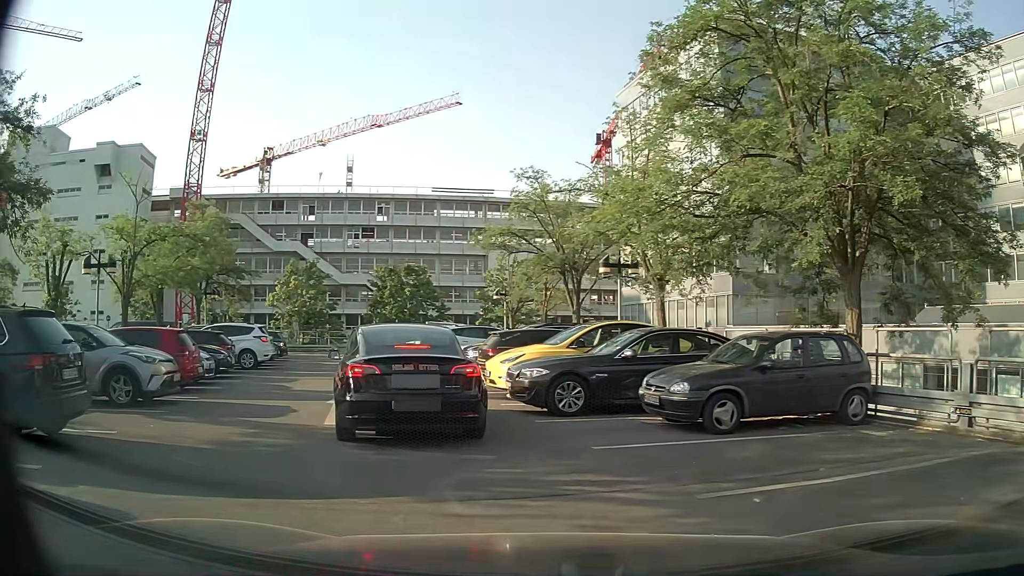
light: Day
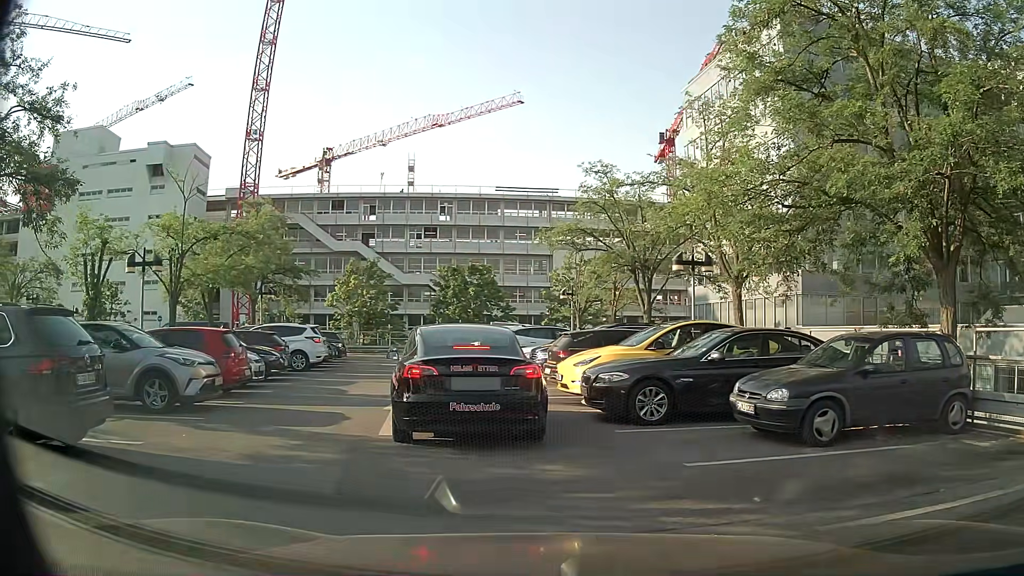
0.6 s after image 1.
(-0.1, +1.0) m; -6°
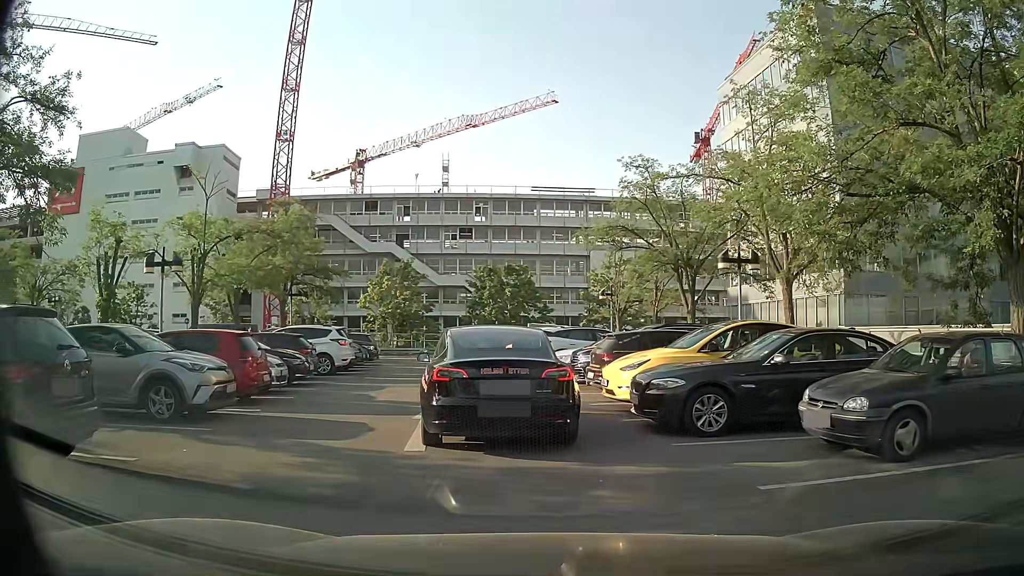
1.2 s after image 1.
(-0.1, +1.0) m; -6°
